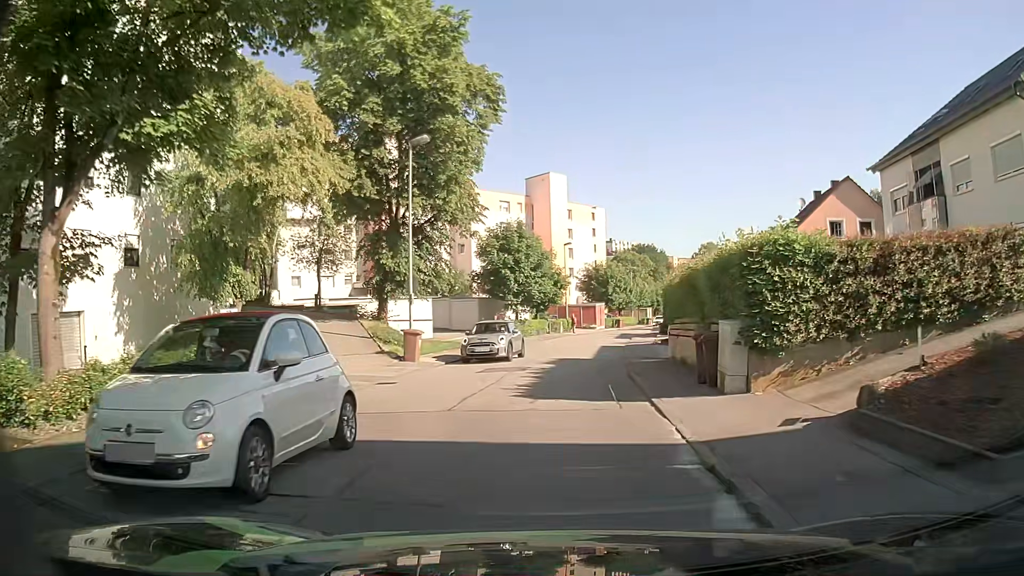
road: residential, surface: asphalt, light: Day
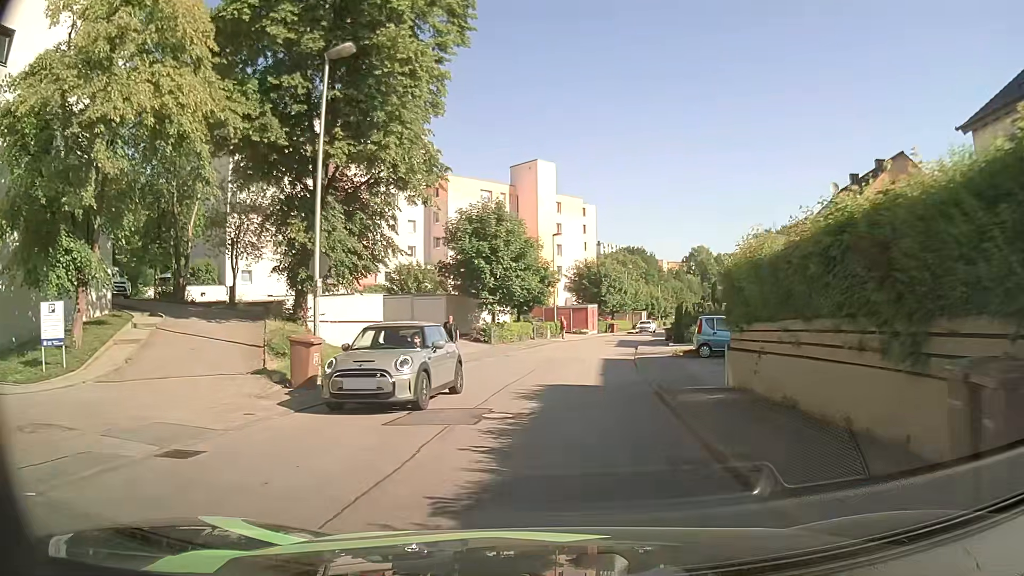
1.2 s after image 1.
(+0.1, +9.2) m; 0°
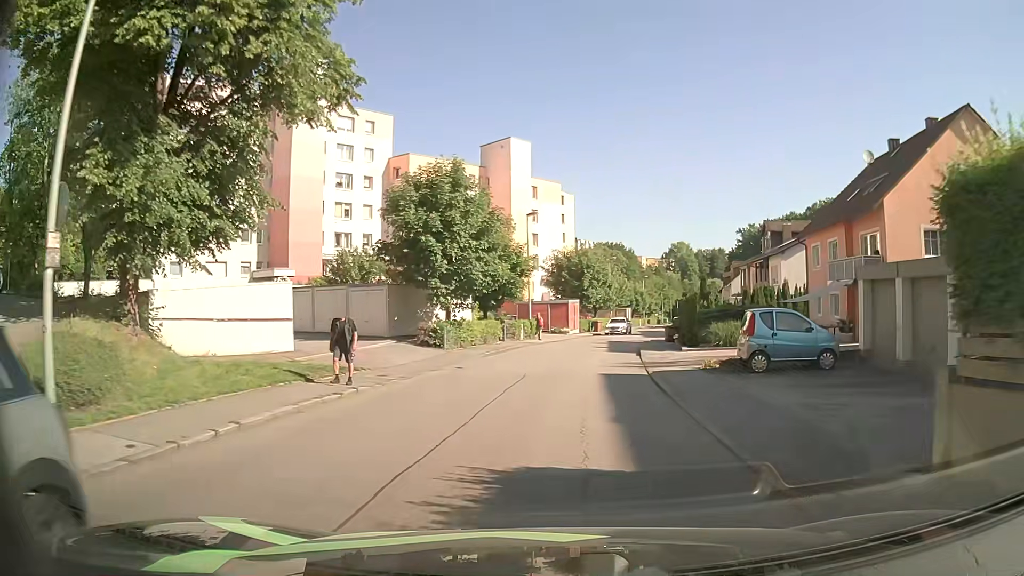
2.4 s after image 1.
(+0.3, +9.0) m; +2°
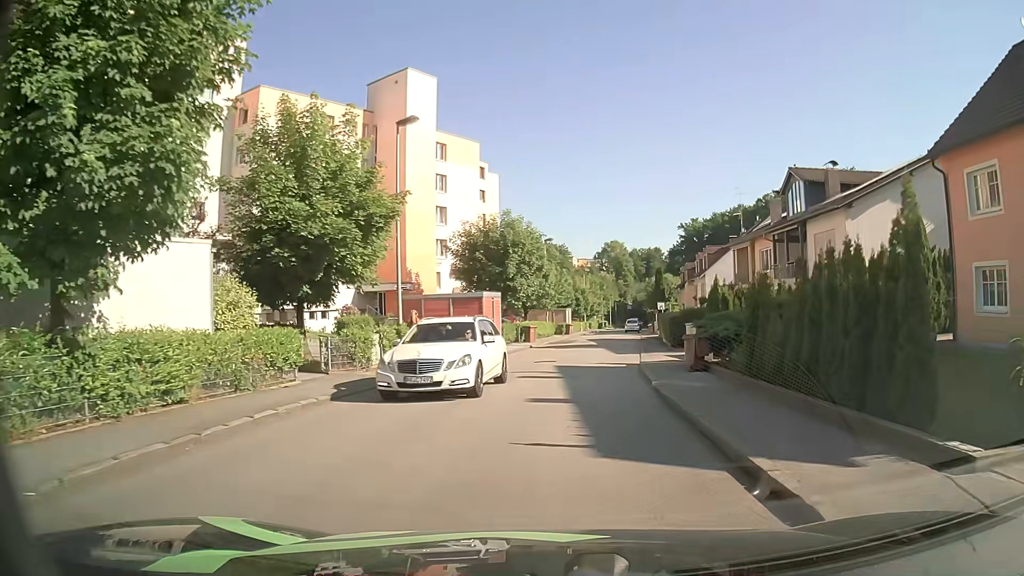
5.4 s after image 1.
(+1.2, +21.4) m; +6°
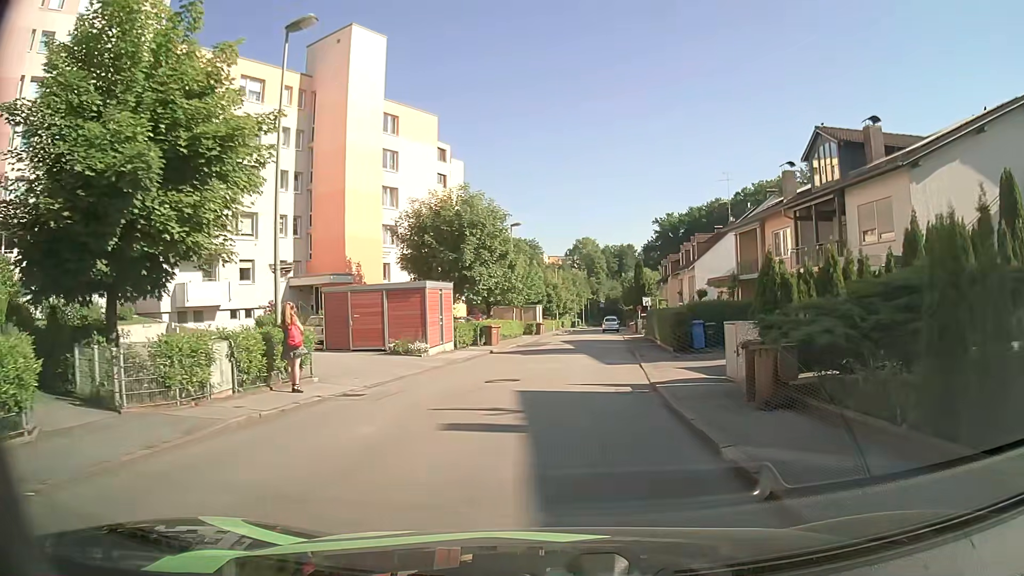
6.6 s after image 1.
(+0.2, +8.1) m; +3°
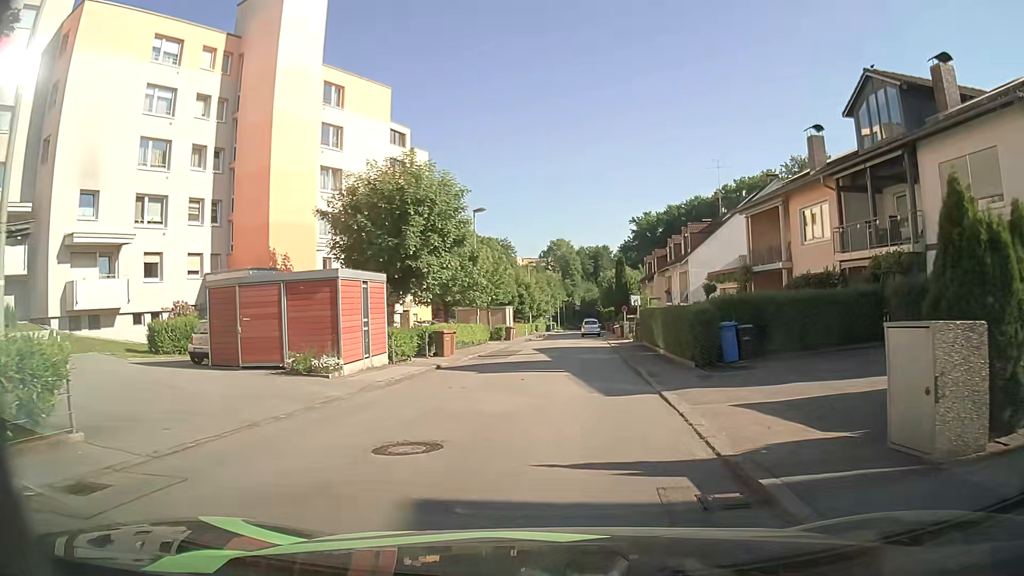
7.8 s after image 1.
(+0.2, +7.8) m; +2°
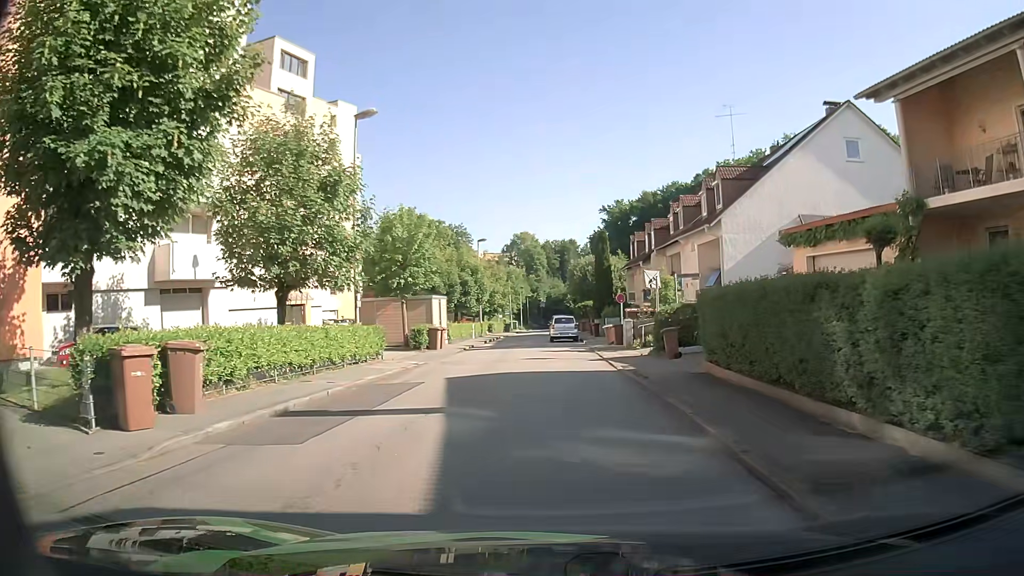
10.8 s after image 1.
(+0.6, +19.3) m; +3°
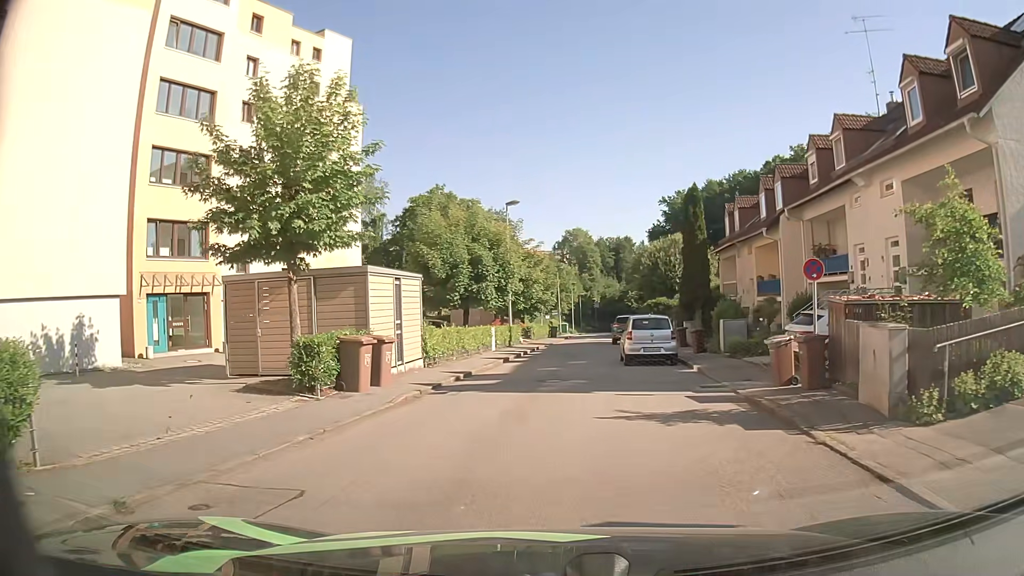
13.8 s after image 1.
(-0.7, +18.8) m; -5°
(0, +10) (0, +20) (+1, +30) (+2, +40) (+3, +50) (+4, +60) (+4, +70) (+5, +80) (+7, +90) (+8, +100) m
